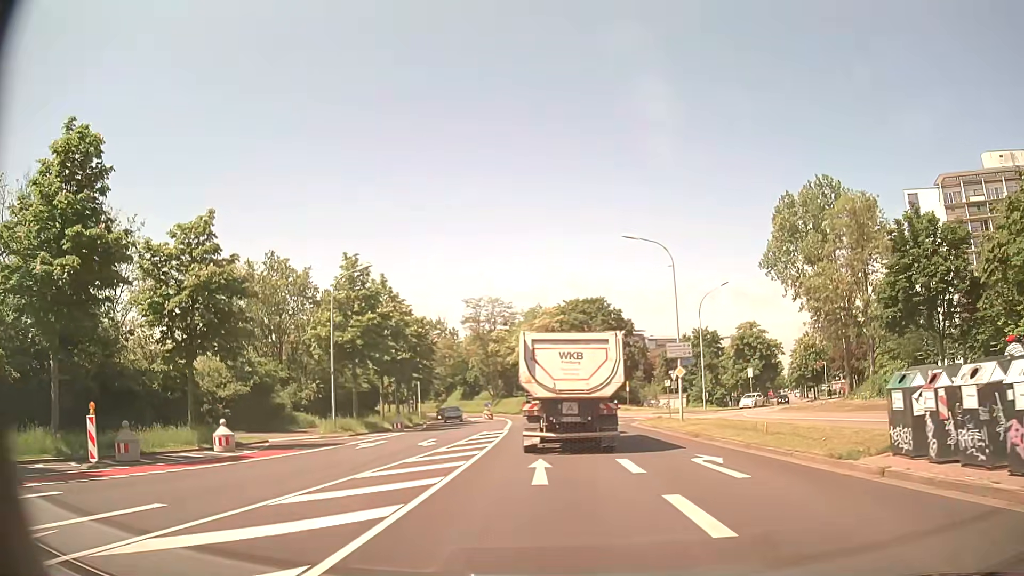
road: tertiary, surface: asphalt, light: Day
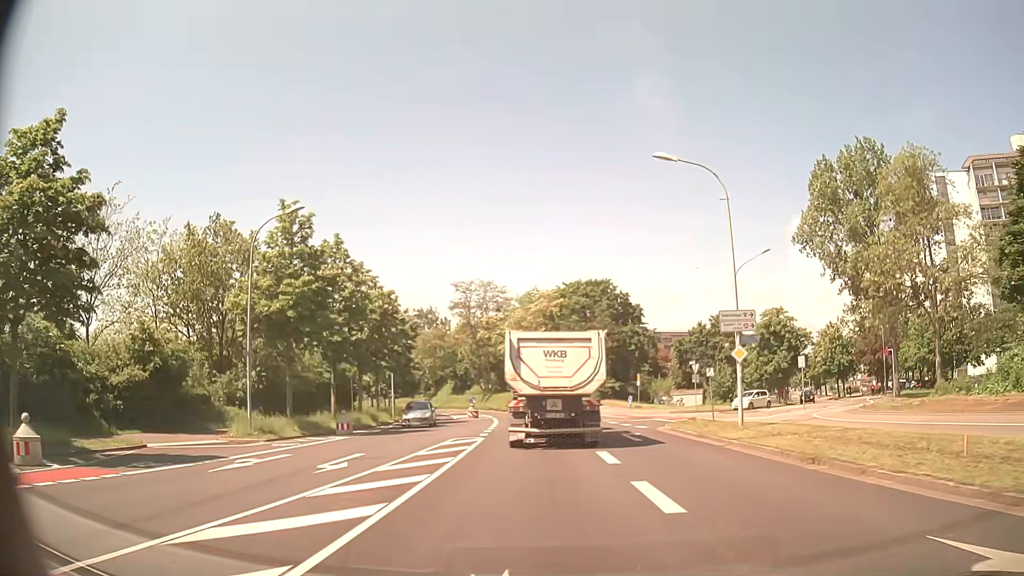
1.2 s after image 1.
(+0.1, +10.6) m; 0°
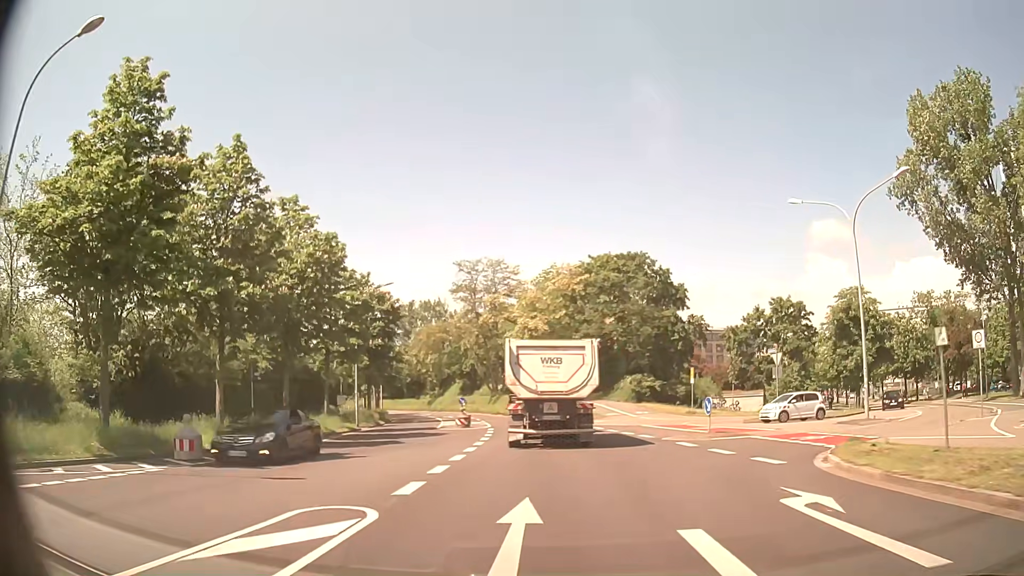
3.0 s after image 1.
(-0.1, +16.0) m; -2°
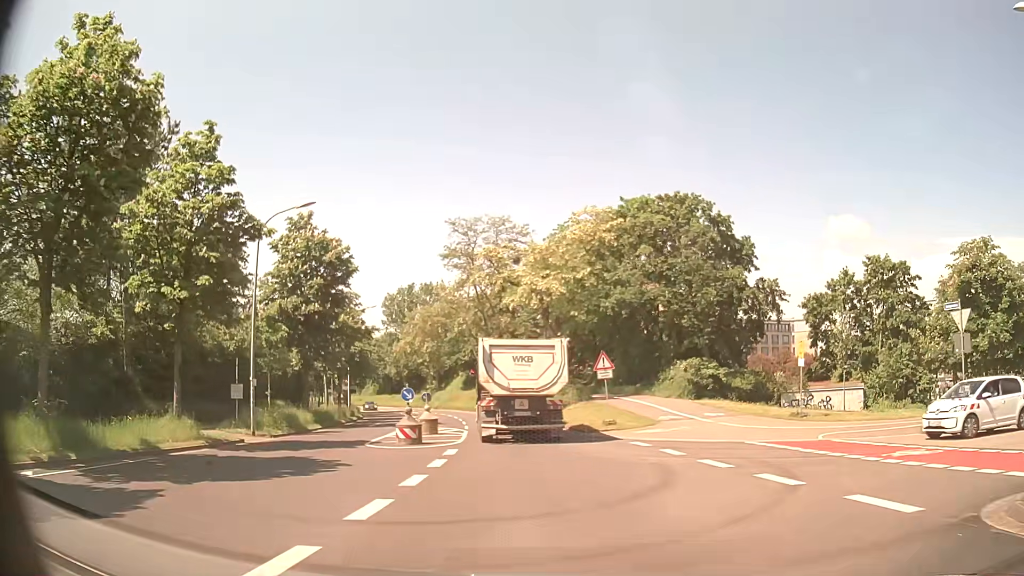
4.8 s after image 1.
(-0.1, +17.5) m; -1°
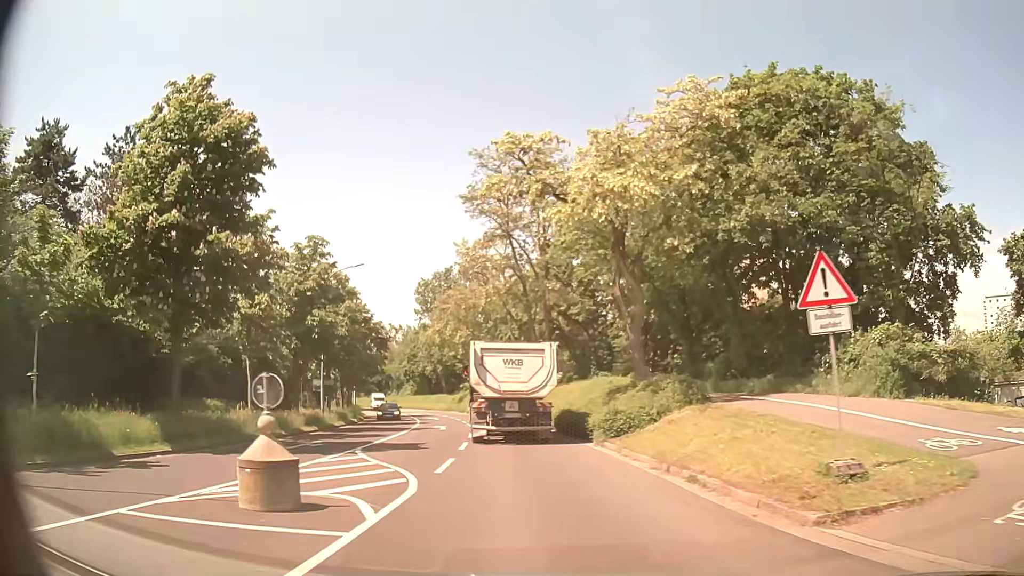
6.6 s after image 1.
(-0.7, +18.8) m; -5°
(0, +10) (-1, +20) (-2, +30) (-4, +40) (-6, +50) (-8, +59) (-10, +69) (-13, +79) (-16, +88) (-20, +98) m
